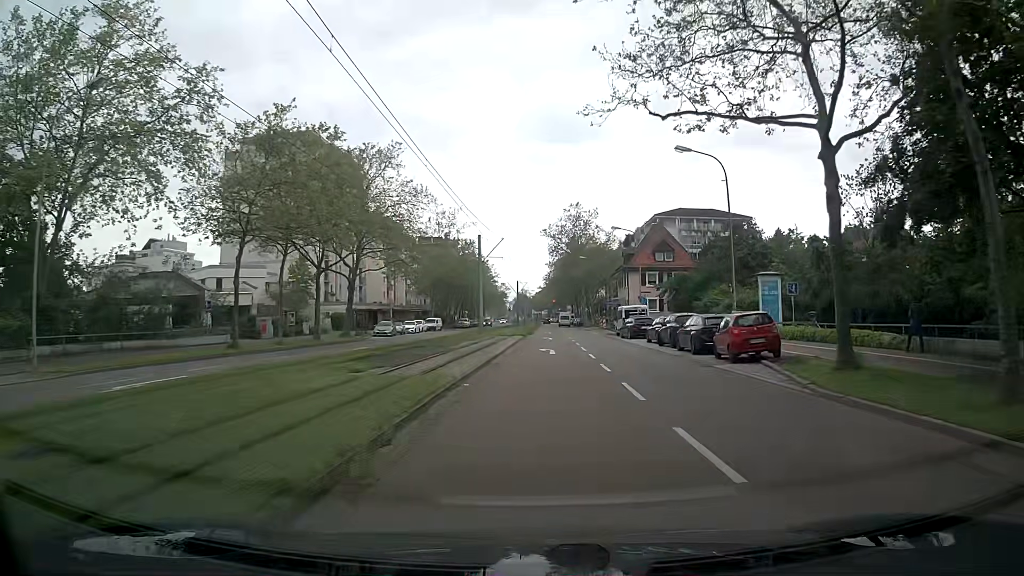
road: tertiary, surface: asphalt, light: Day
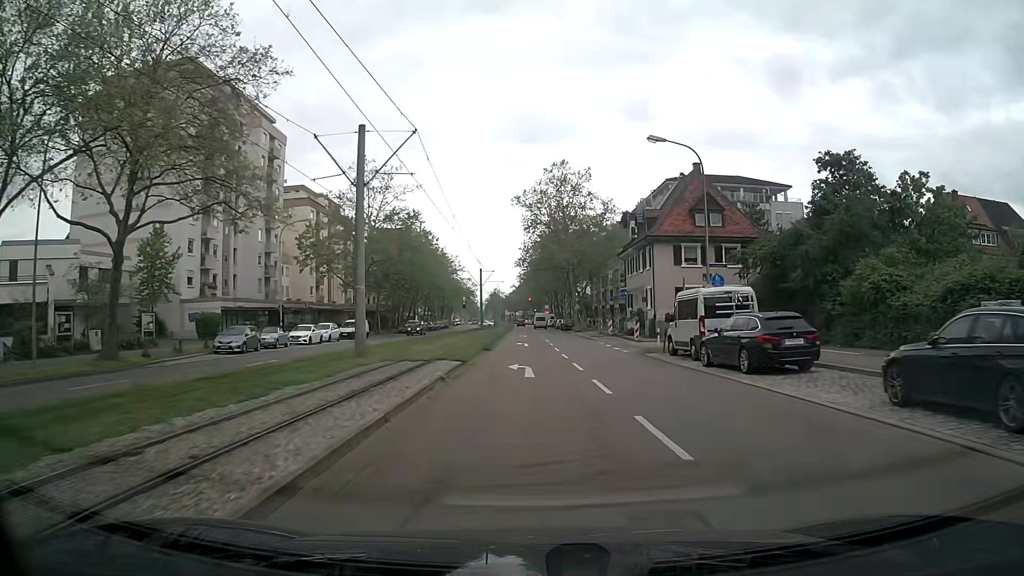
(+0.5, +29.2) m; +2°
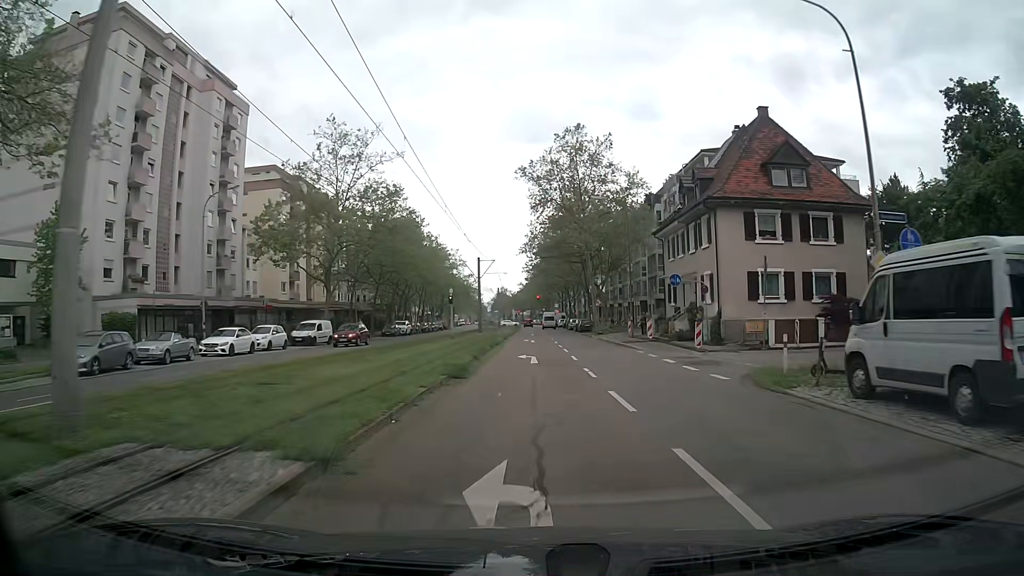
(0.0, +14.4) m; 0°
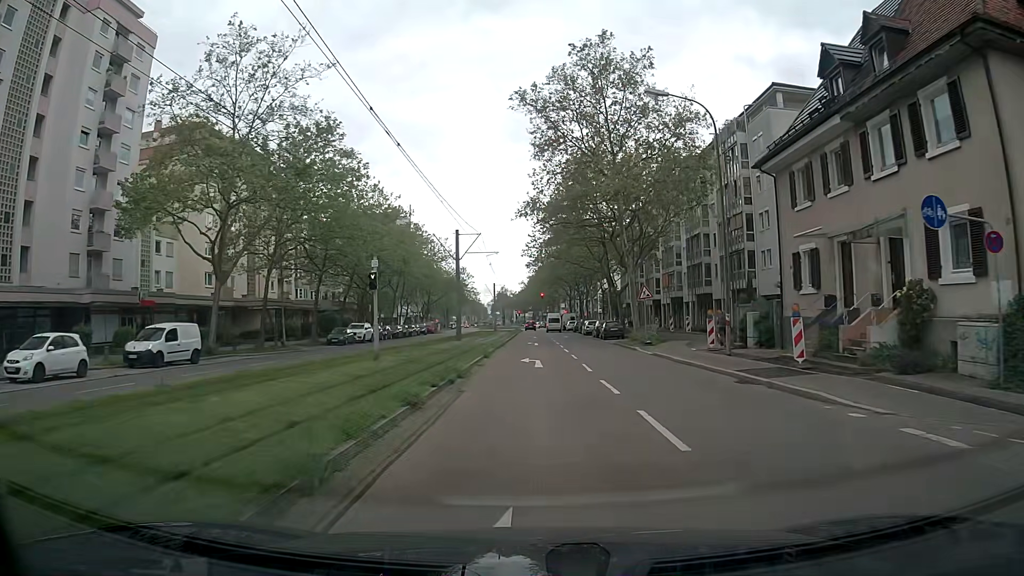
(-0.1, +21.4) m; 0°
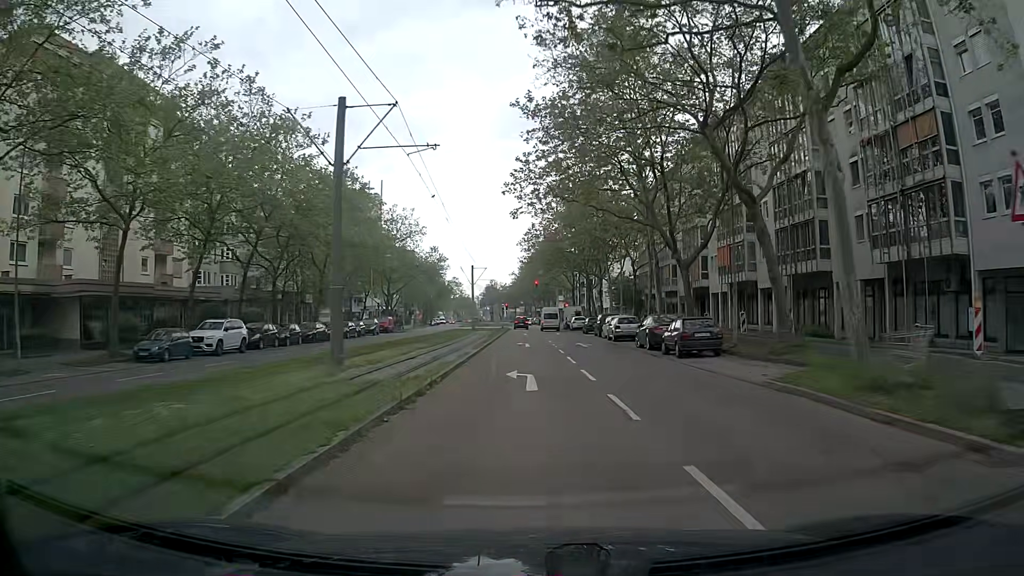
(+0.1, +27.1) m; +1°
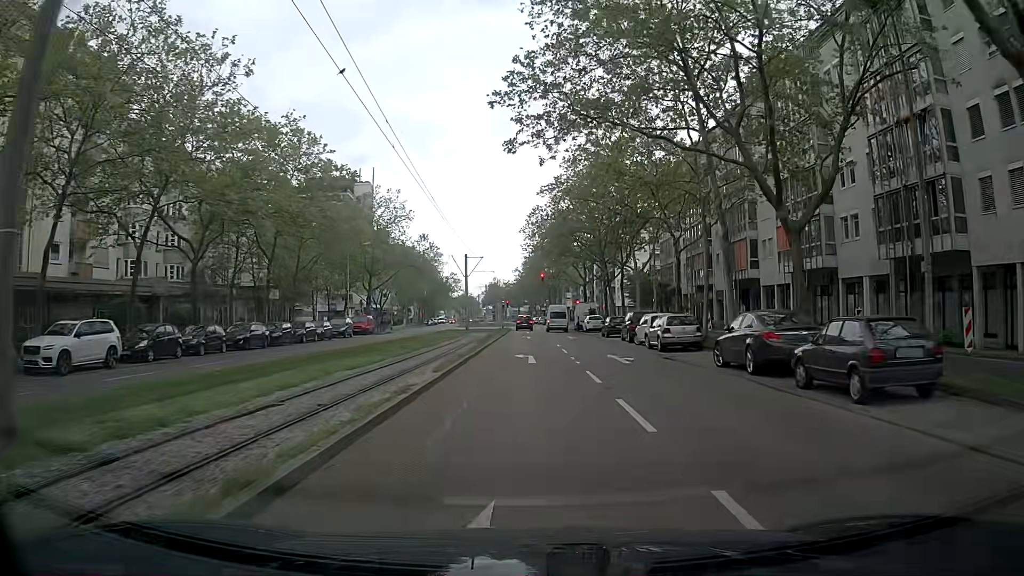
(-0.1, +12.7) m; -1°
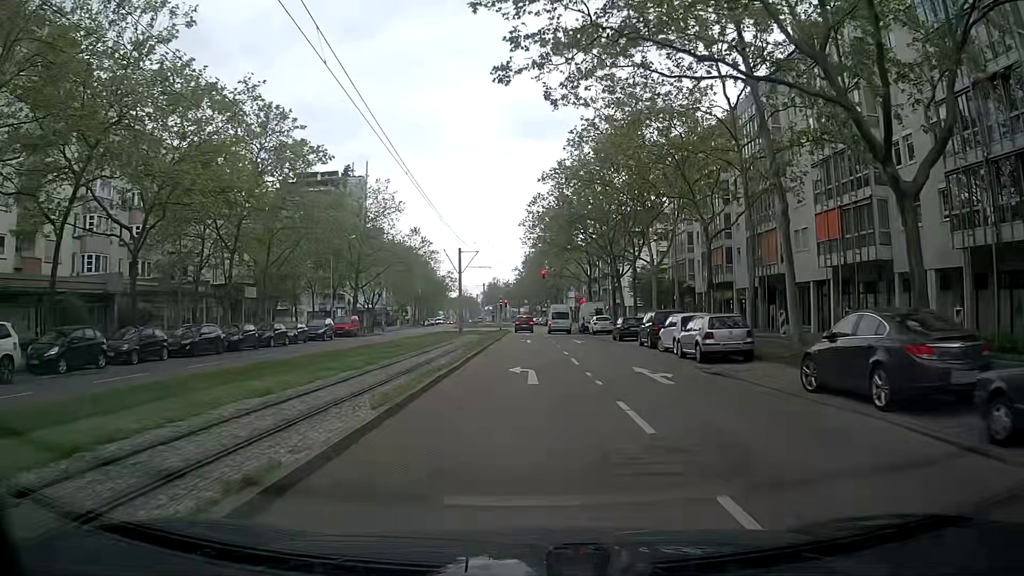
(0.0, +6.0) m; +1°
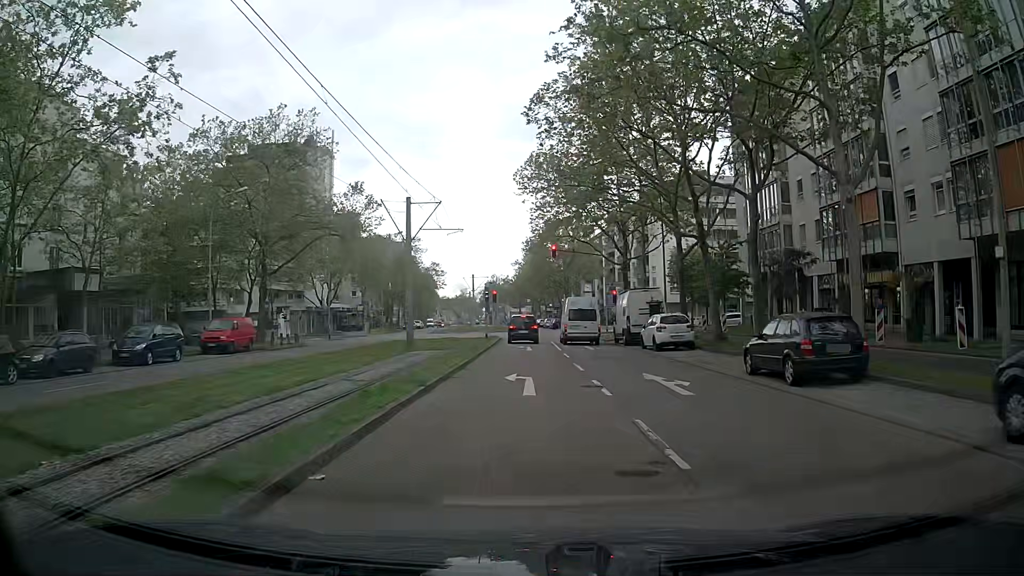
(-0.4, +25.4) m; -1°
